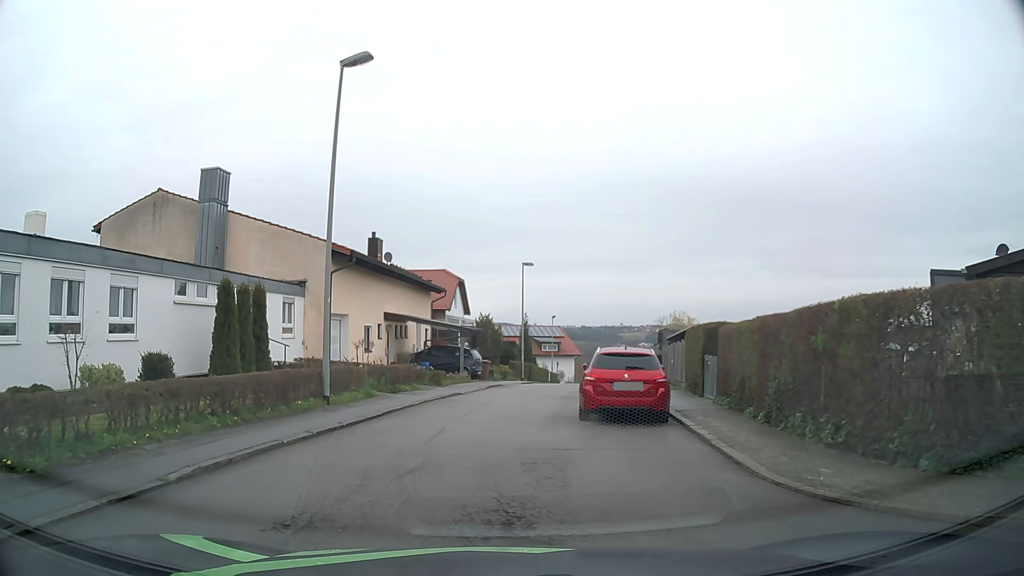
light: Day
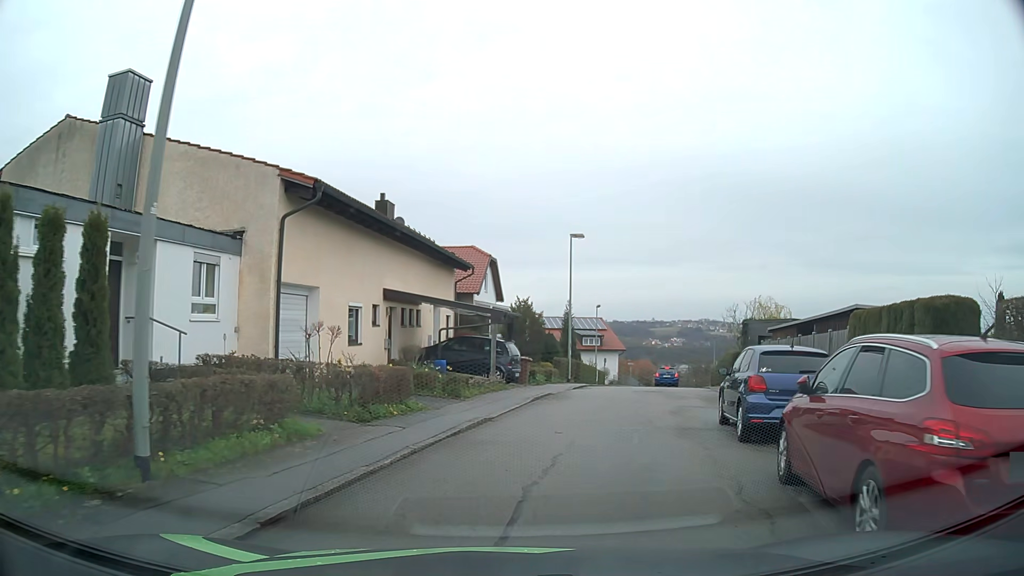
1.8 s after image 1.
(-0.6, +9.8) m; -3°
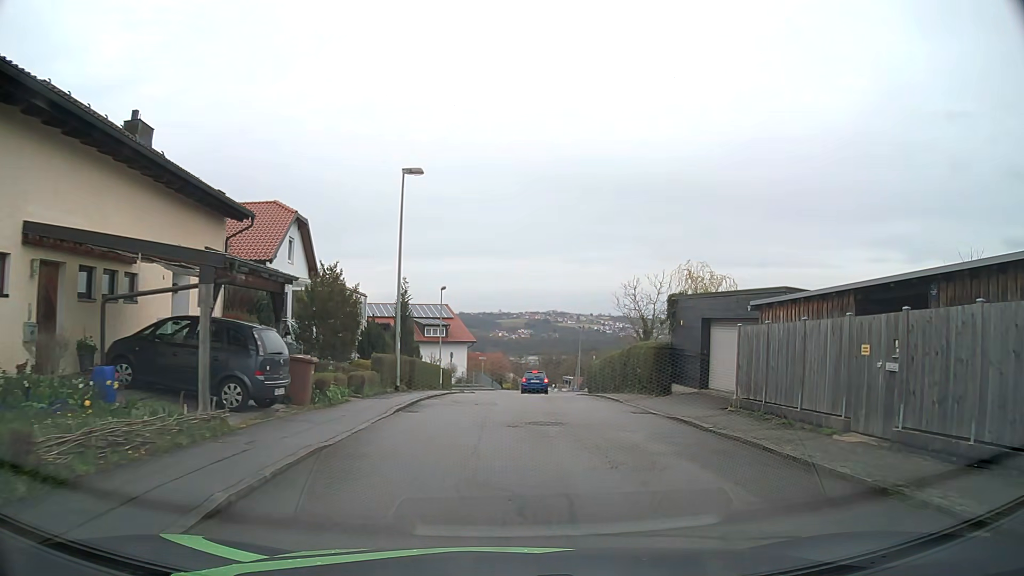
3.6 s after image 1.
(+1.3, +12.5) m; +12°
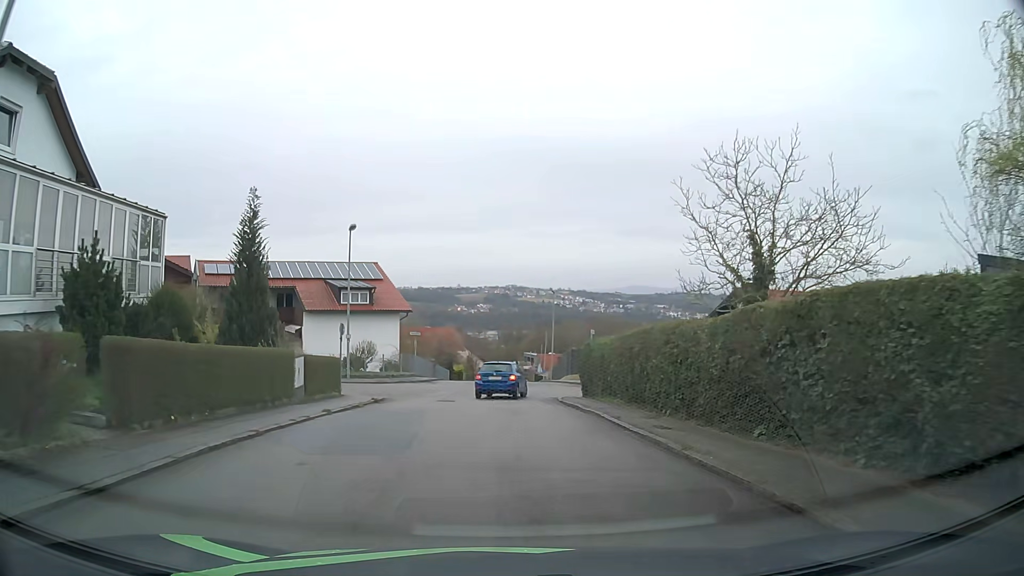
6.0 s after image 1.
(+1.0, +19.3) m; +4°
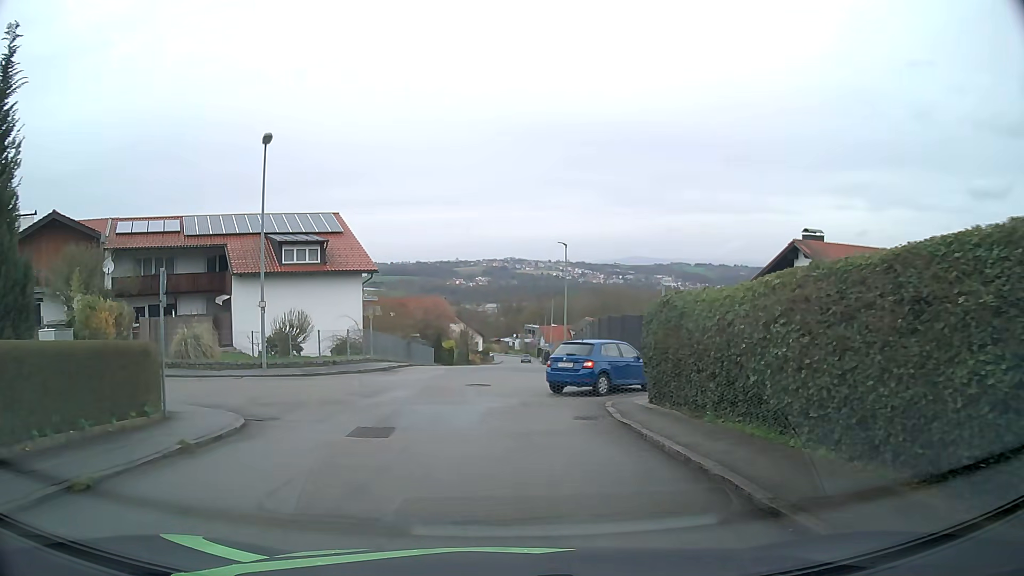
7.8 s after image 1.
(0.0, +12.9) m; -1°
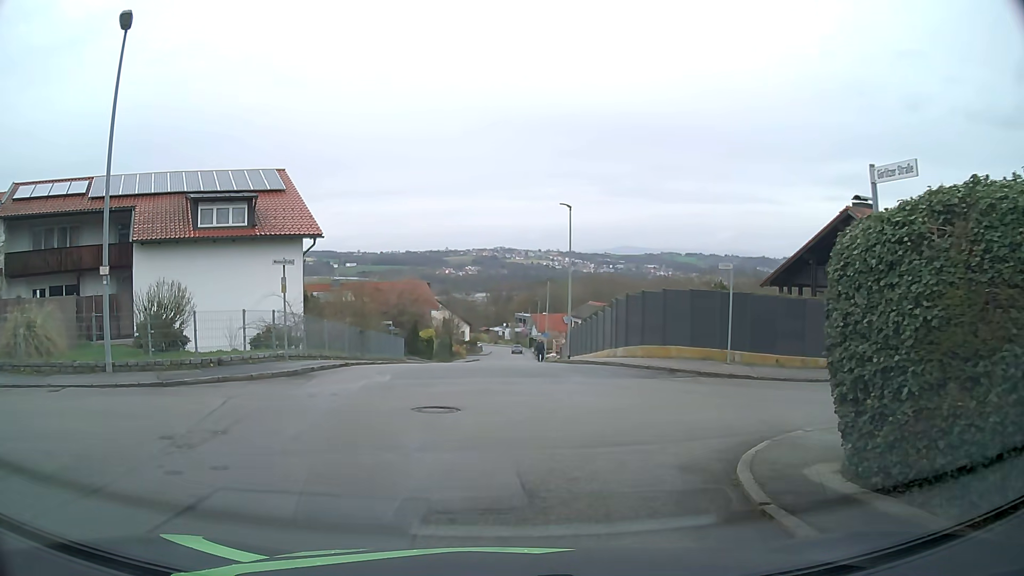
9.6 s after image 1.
(+0.2, +9.4) m; +1°
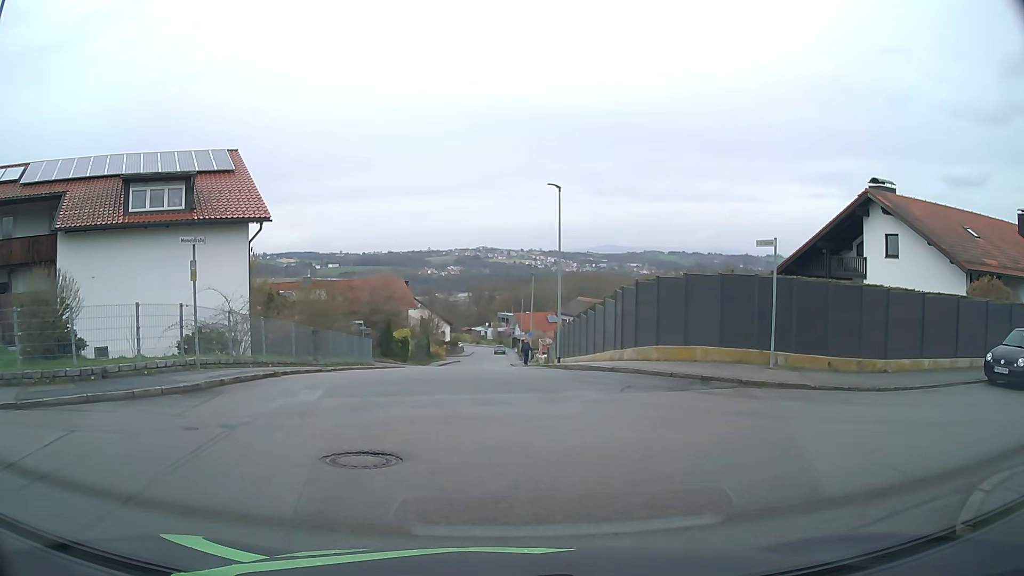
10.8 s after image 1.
(+0.1, +4.3) m; +1°
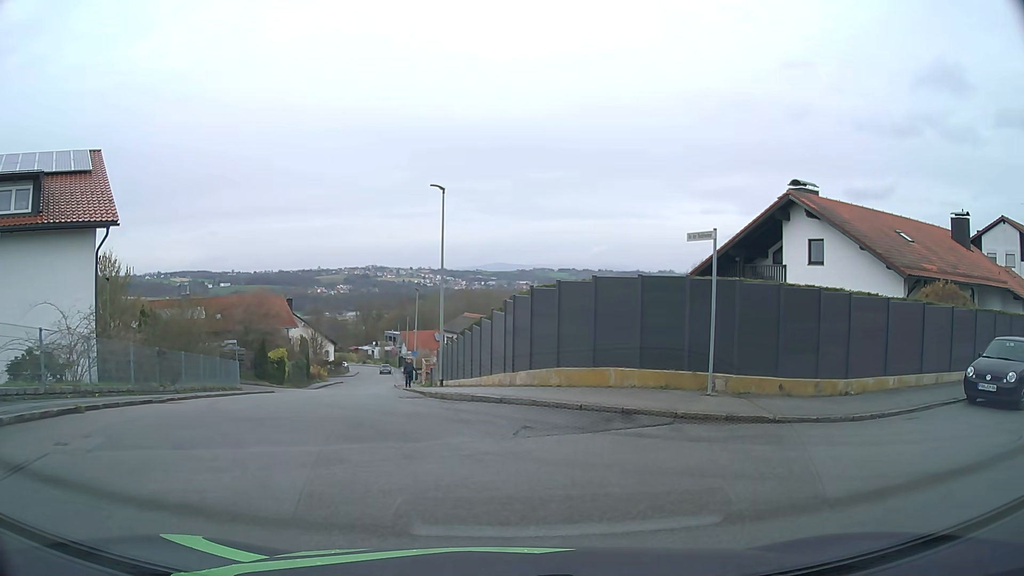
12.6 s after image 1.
(+0.2, +3.3) m; +10°
